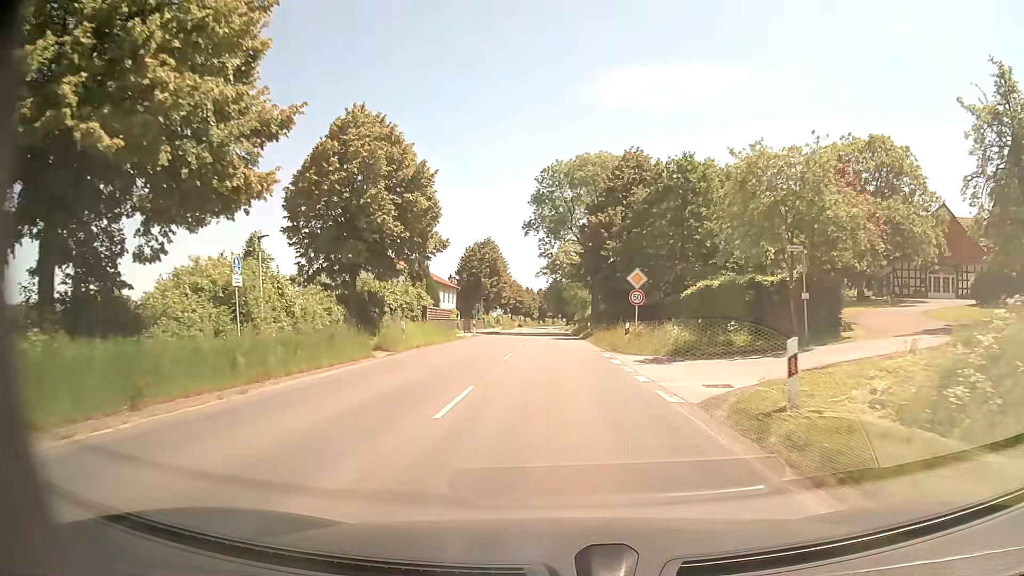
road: secondary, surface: asphalt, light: Day
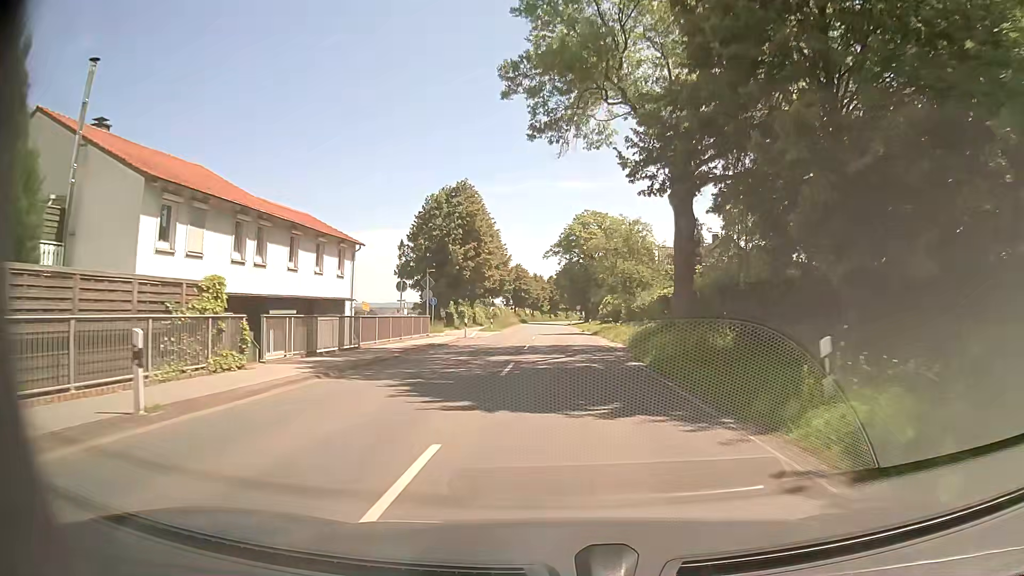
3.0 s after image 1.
(-0.7, +42.2) m; -1°
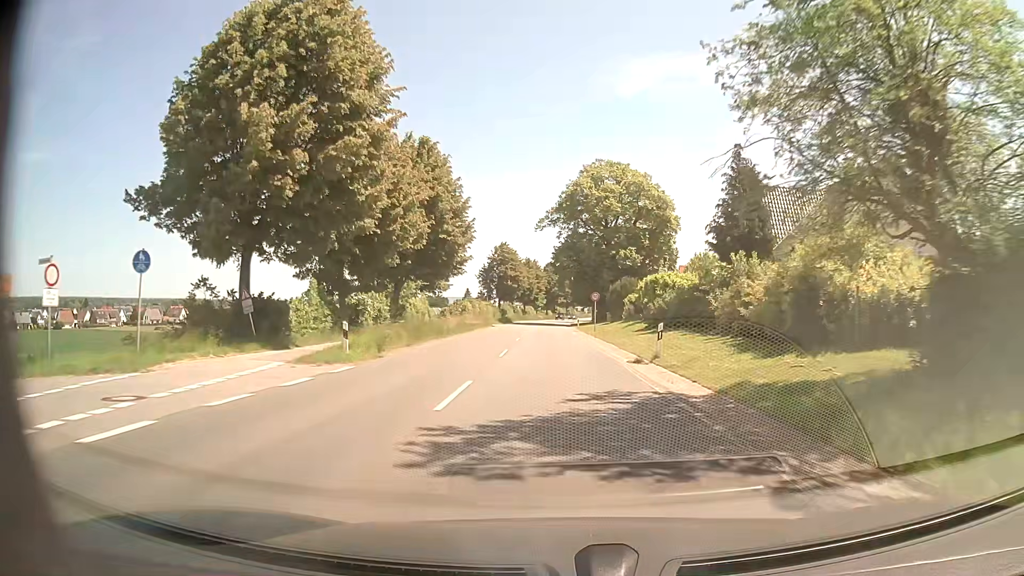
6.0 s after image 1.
(0.0, +42.1) m; 0°
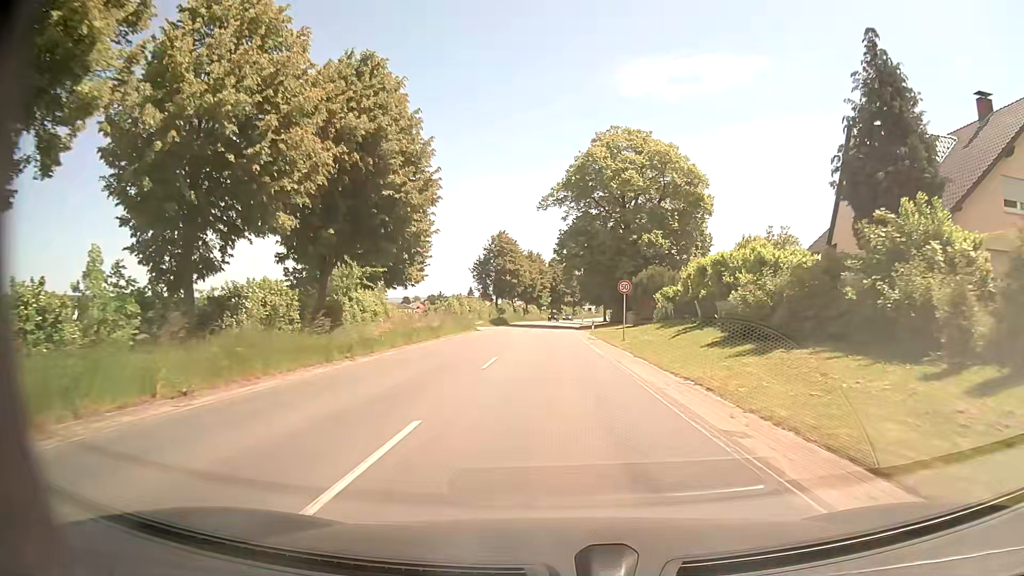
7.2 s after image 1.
(-0.1, +16.9) m; -1°
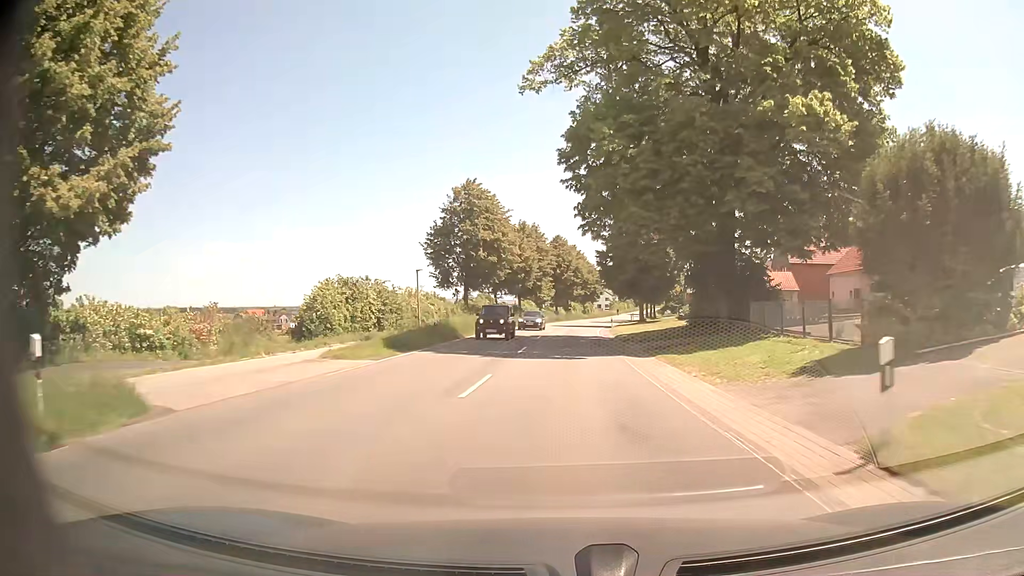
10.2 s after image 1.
(-0.2, +42.2) m; 0°
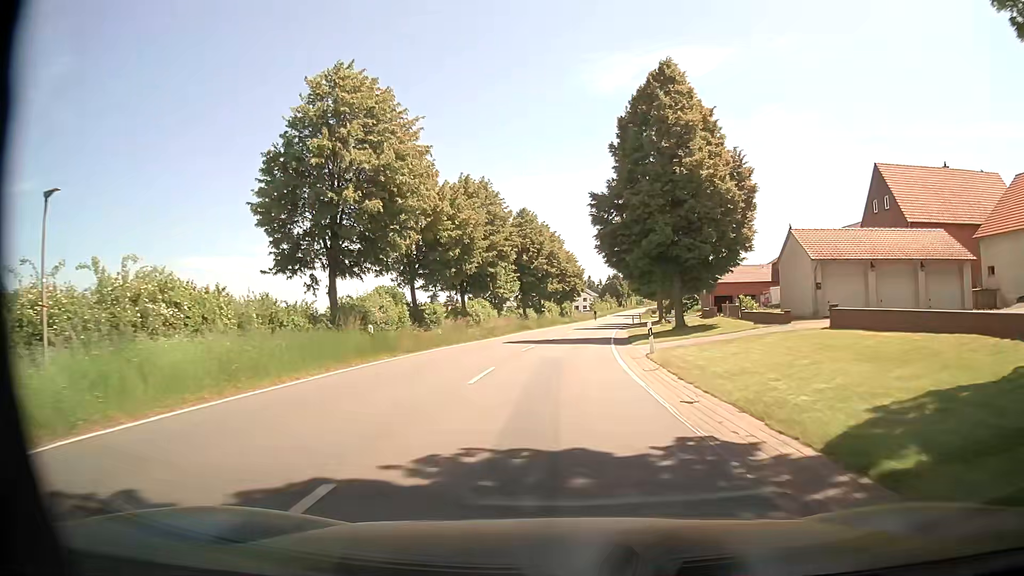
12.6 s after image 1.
(+0.5, +33.6) m; +1°
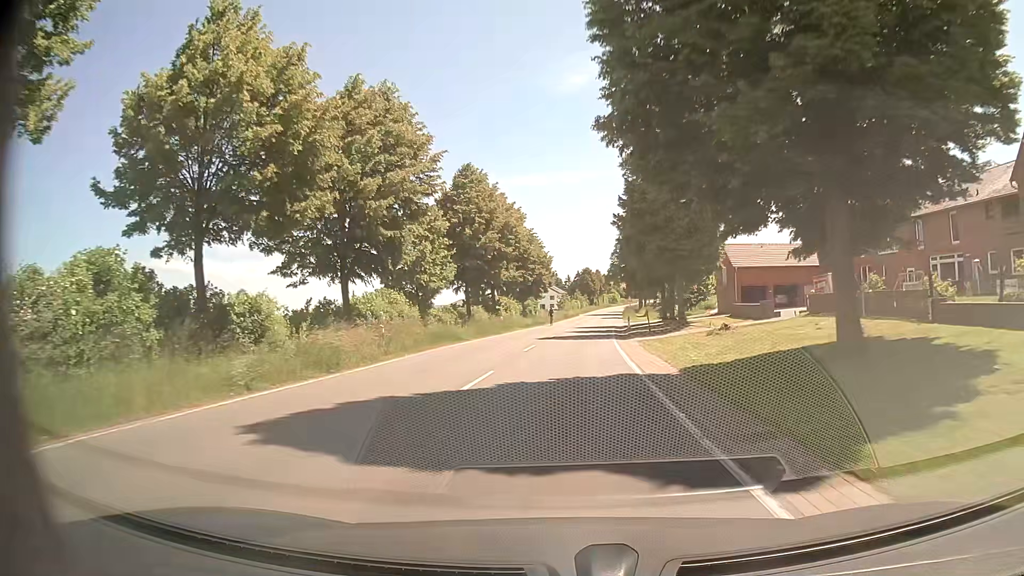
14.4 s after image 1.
(+1.0, +25.1) m; +4°
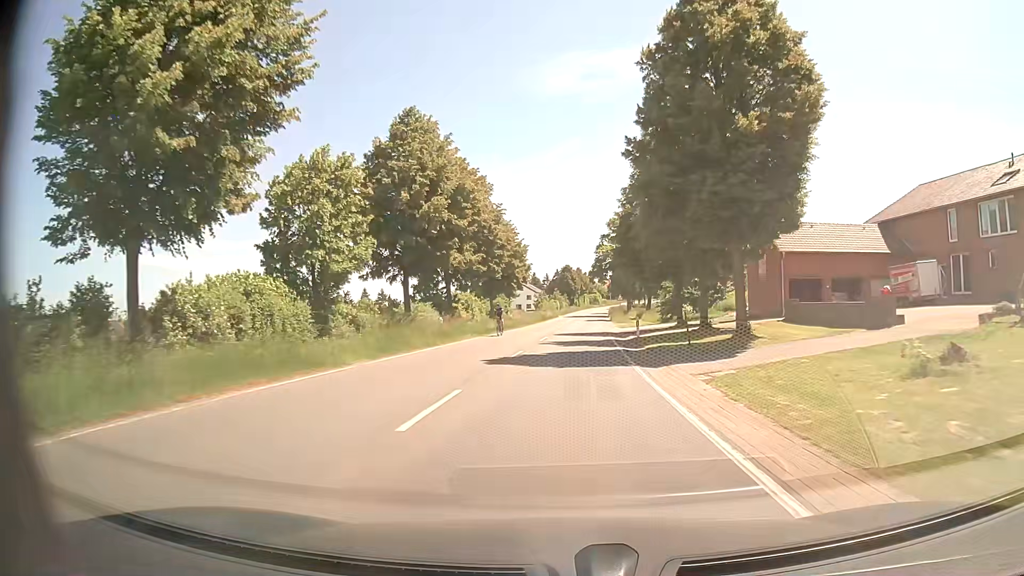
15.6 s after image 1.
(+0.2, +16.7) m; +2°
(0, +10) (0, +20) (+1, +30) (+1, +40) (+2, +50) (+2, +60) (+3, +70) (+4, +80) (+4, +90) (+5, +100) m
